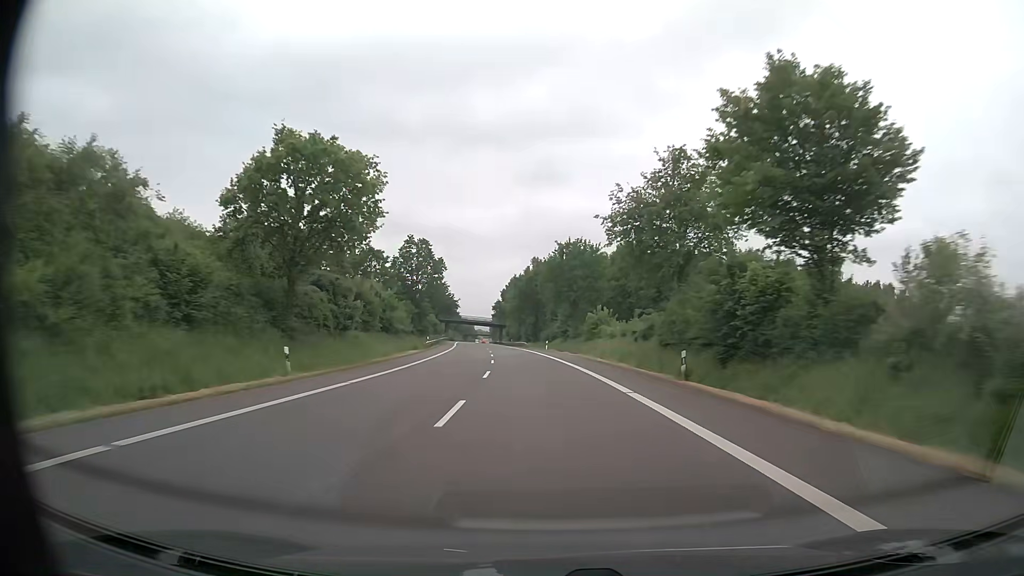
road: primary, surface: asphalt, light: Day
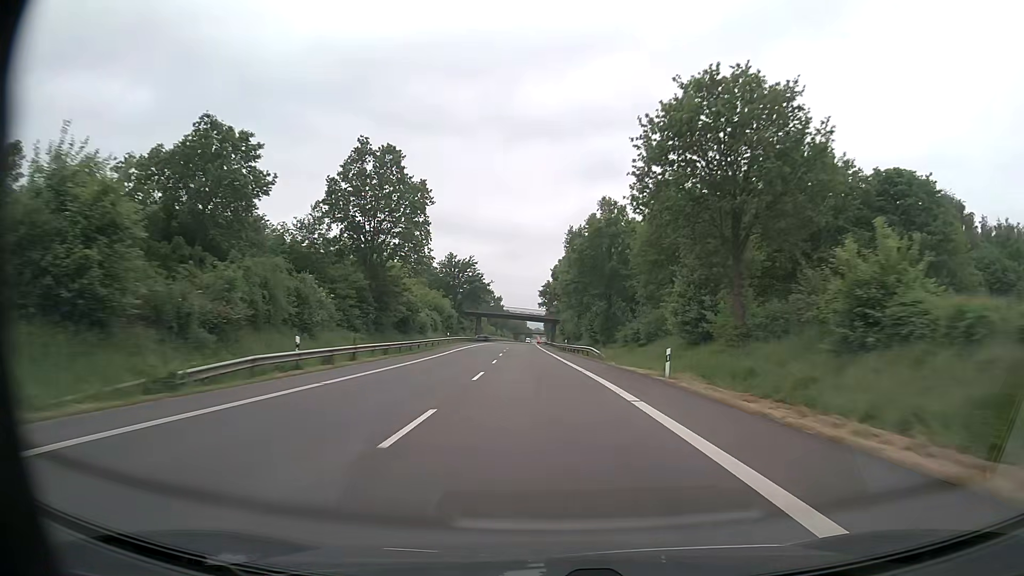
(-2.5, +50.0) m; -5°
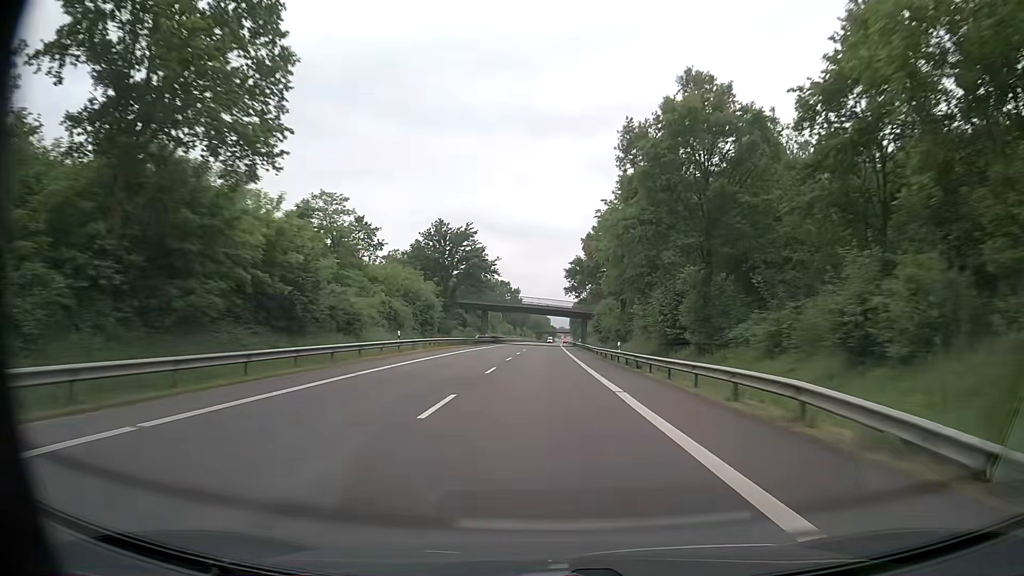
(-0.7, +33.3) m; -2°
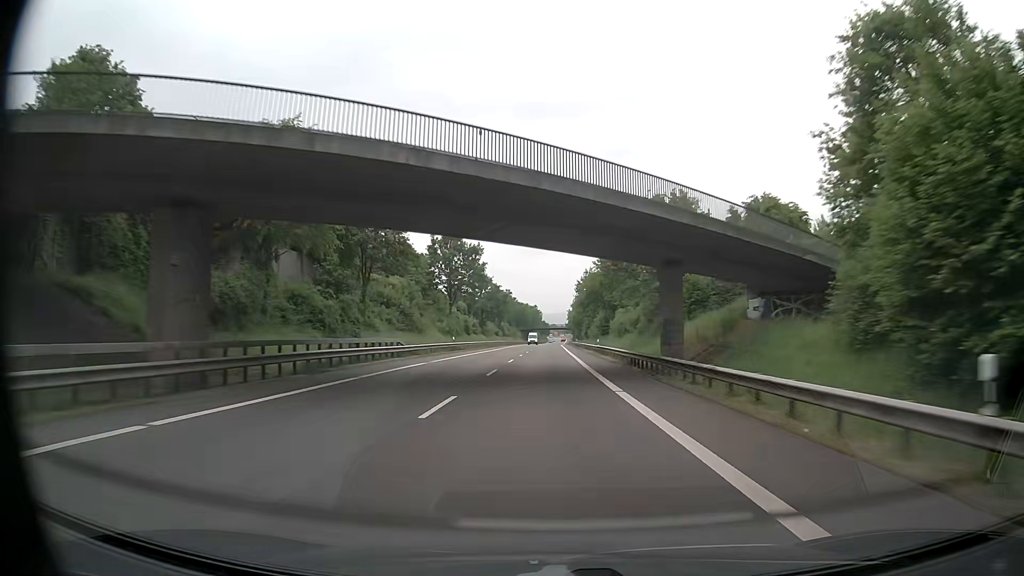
(0.0, +83.4) m; +1°
(0, +10) (0, +20) (0, +30) (0, +40) (0, +50) (0, +60) (0, +70) (0, +80) (0, +90) (0, +100) m
